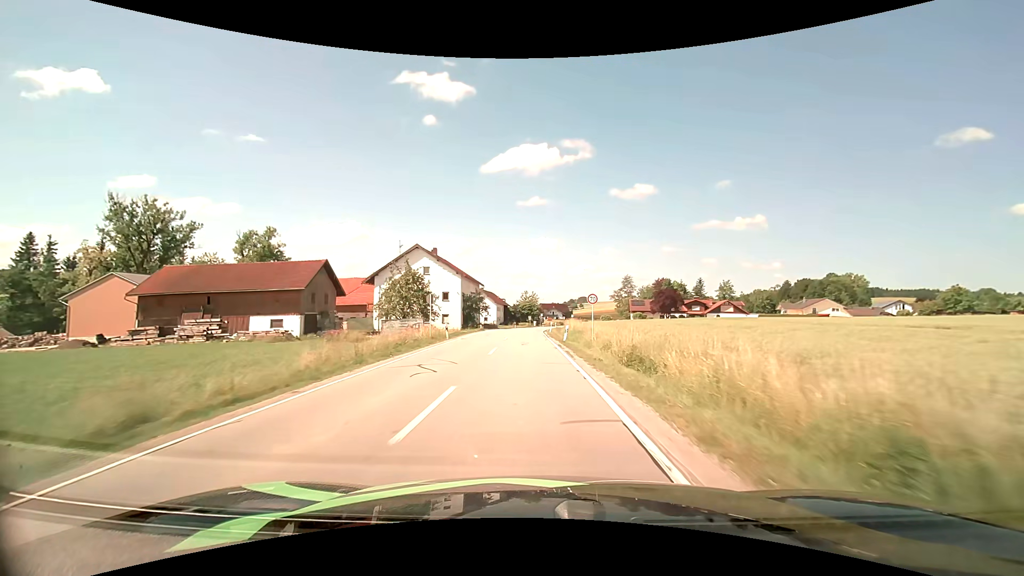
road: secondary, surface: asphalt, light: Day
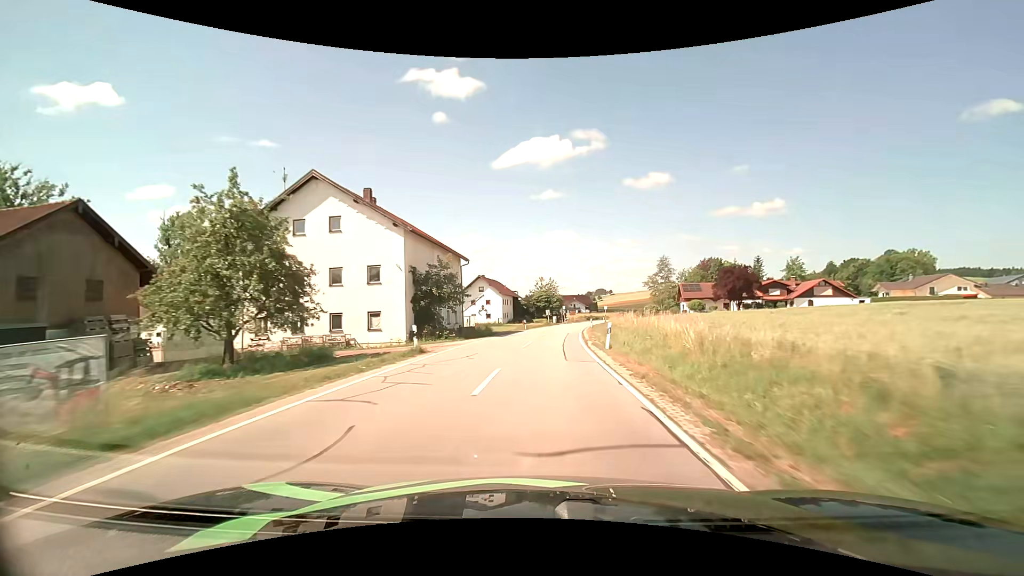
(-0.8, +32.7) m; -2°
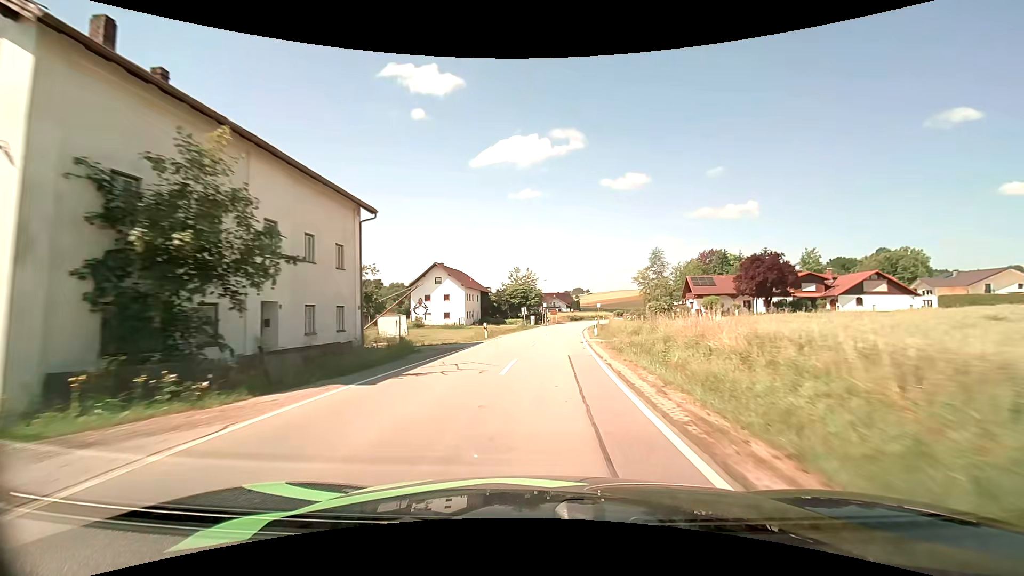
(+0.3, +21.3) m; +3°
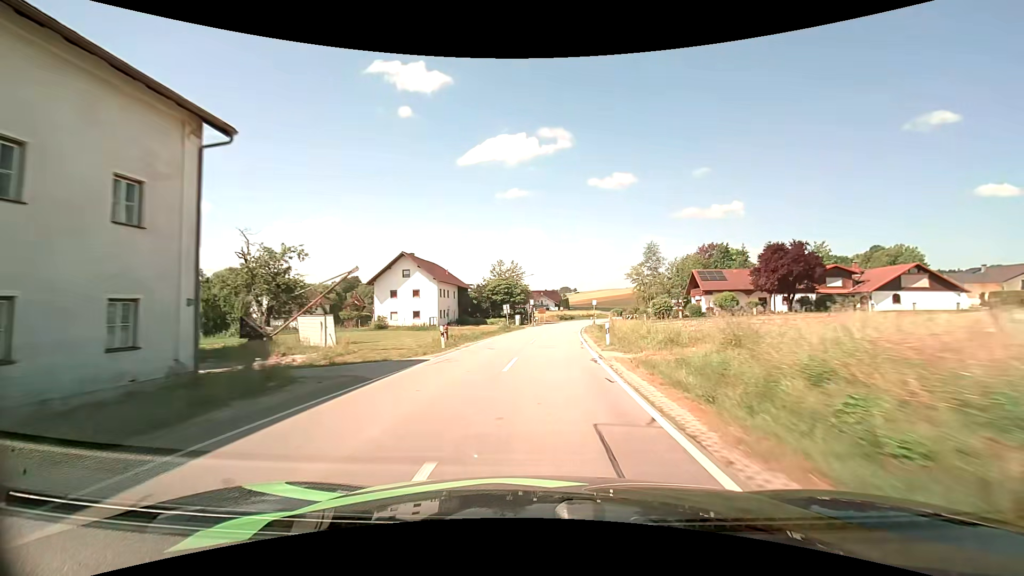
(+0.1, +10.7) m; +1°
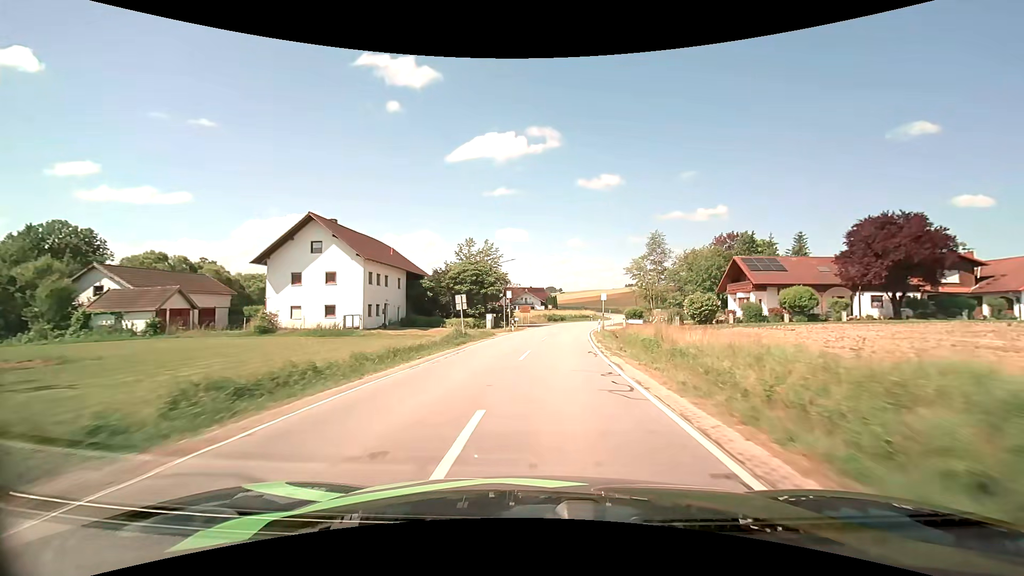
(+0.4, +21.1) m; +2°
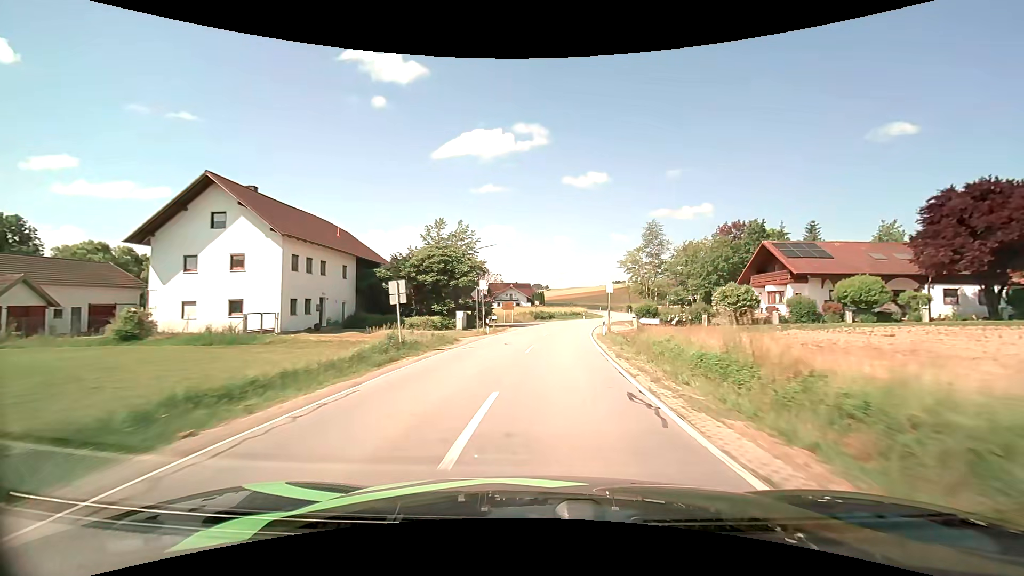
(+0.1, +10.4) m; +2°
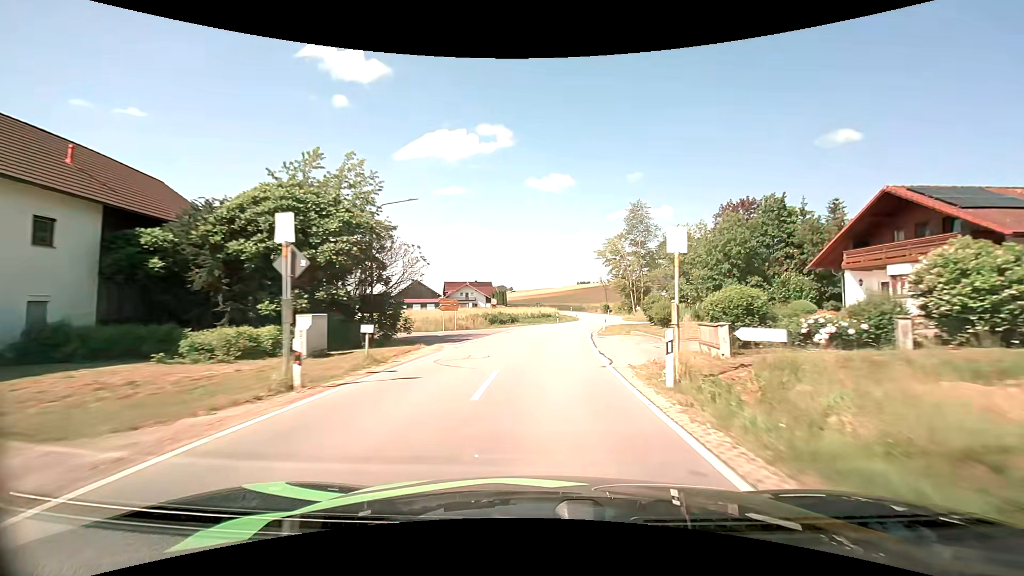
(+0.7, +20.4) m; +4°
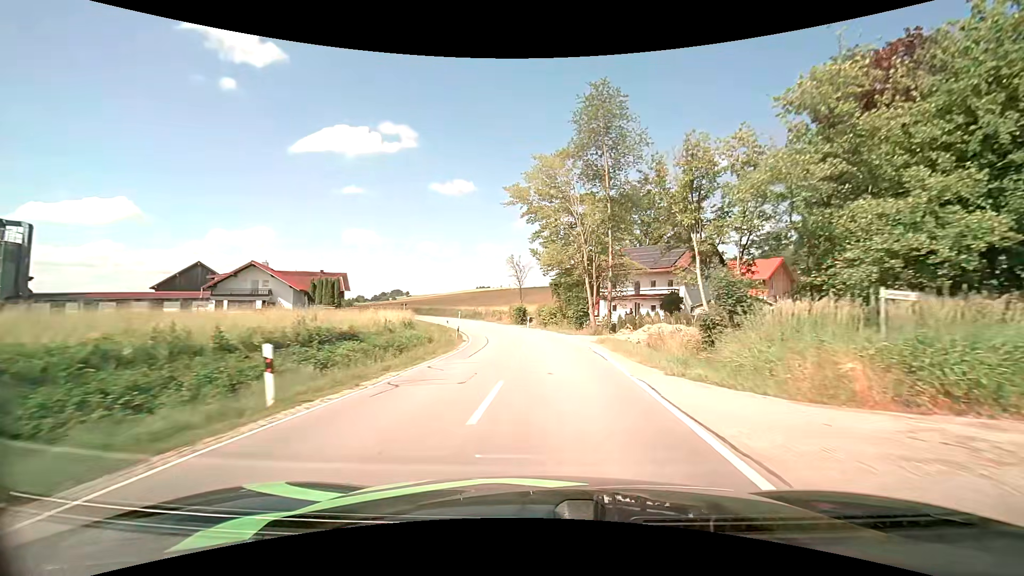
(+4.9, +48.9) m; +12°
(0, +10) (0, +20) (-1, +30) (-2, +40) (-4, +50) (-7, +59) (-10, +69) (-15, +78) (-19, +87) (-24, +95) m
